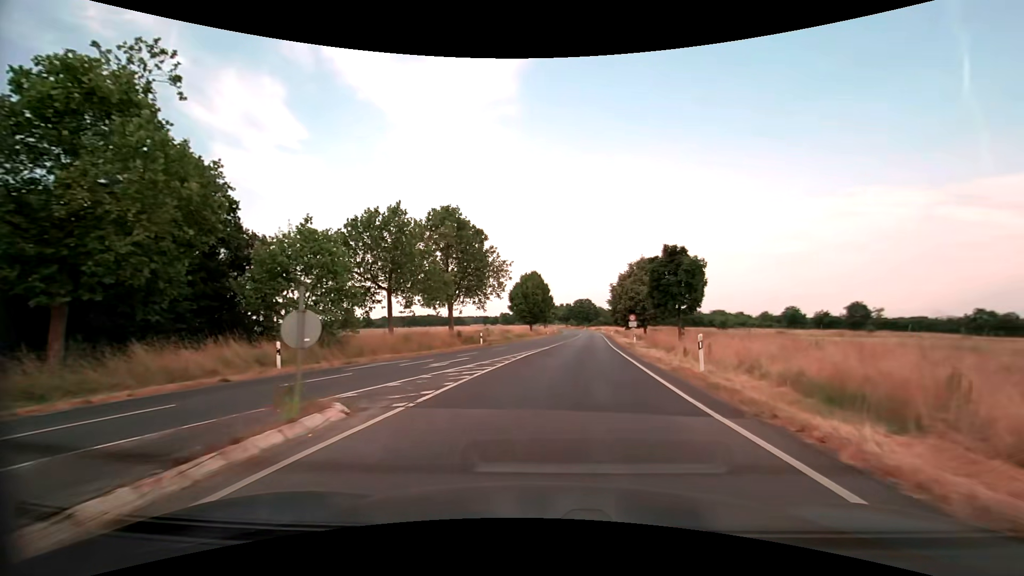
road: secondary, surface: asphalt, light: Day
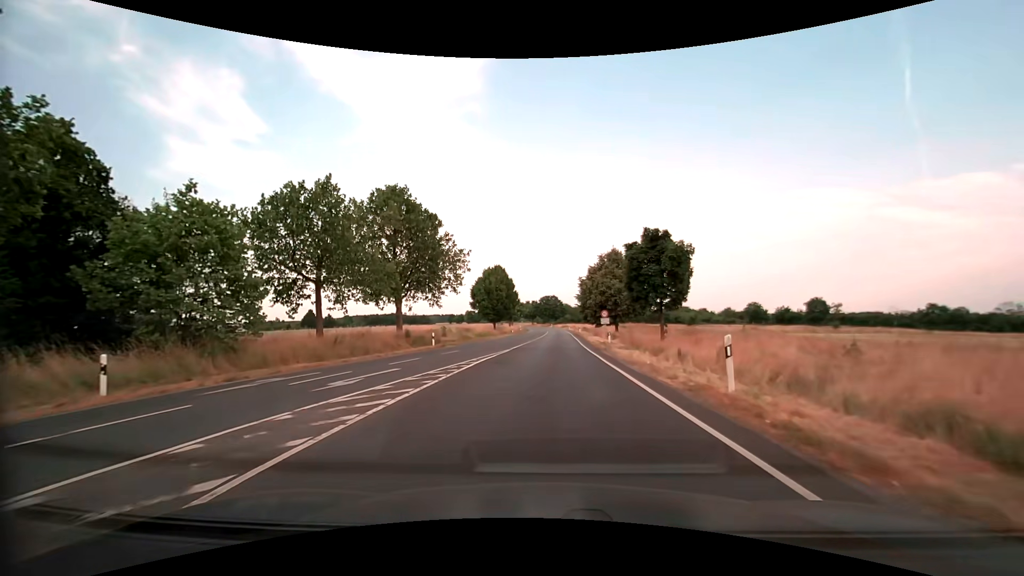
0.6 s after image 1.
(+0.2, +5.6) m; +4°
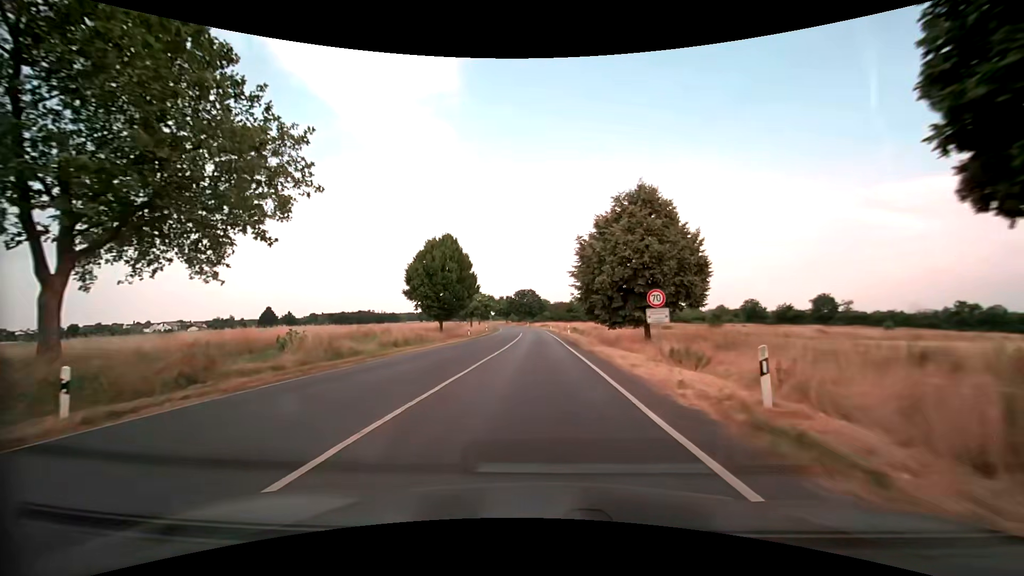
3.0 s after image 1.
(+0.6, +26.5) m; +3°
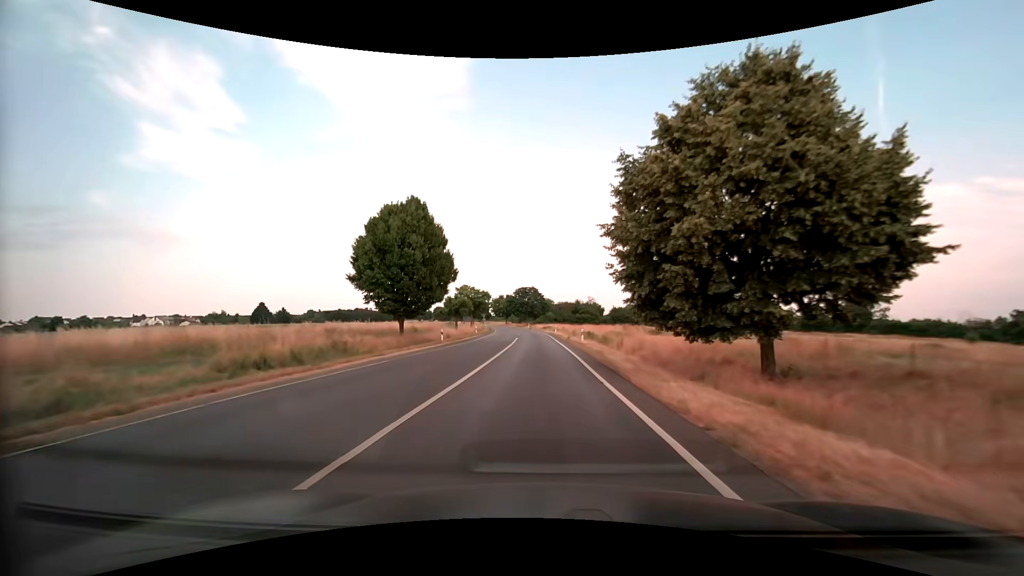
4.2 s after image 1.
(0.0, +15.5) m; 0°
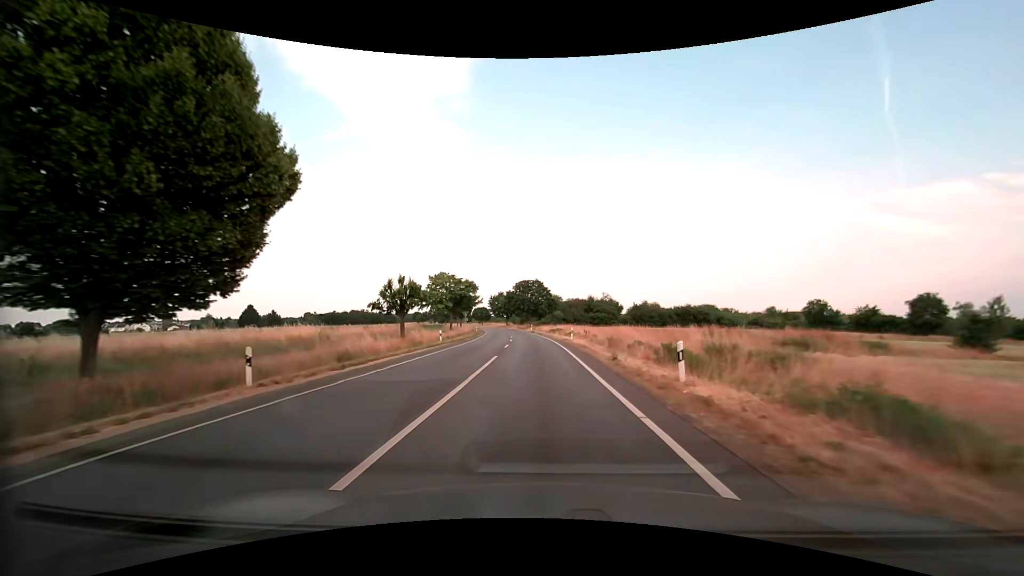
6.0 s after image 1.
(-0.1, +25.8) m; -1°
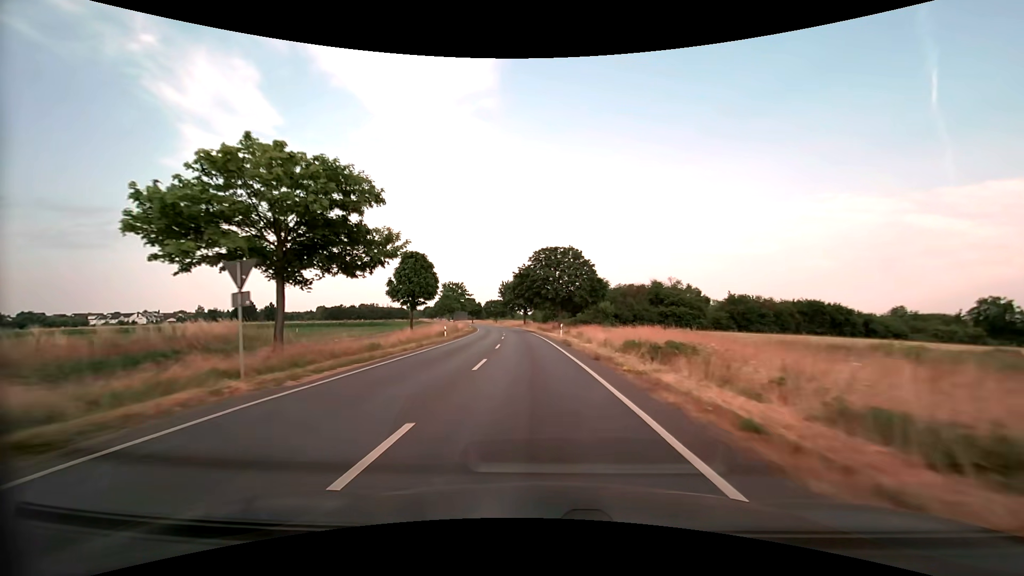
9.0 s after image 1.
(-1.2, +48.1) m; -3°
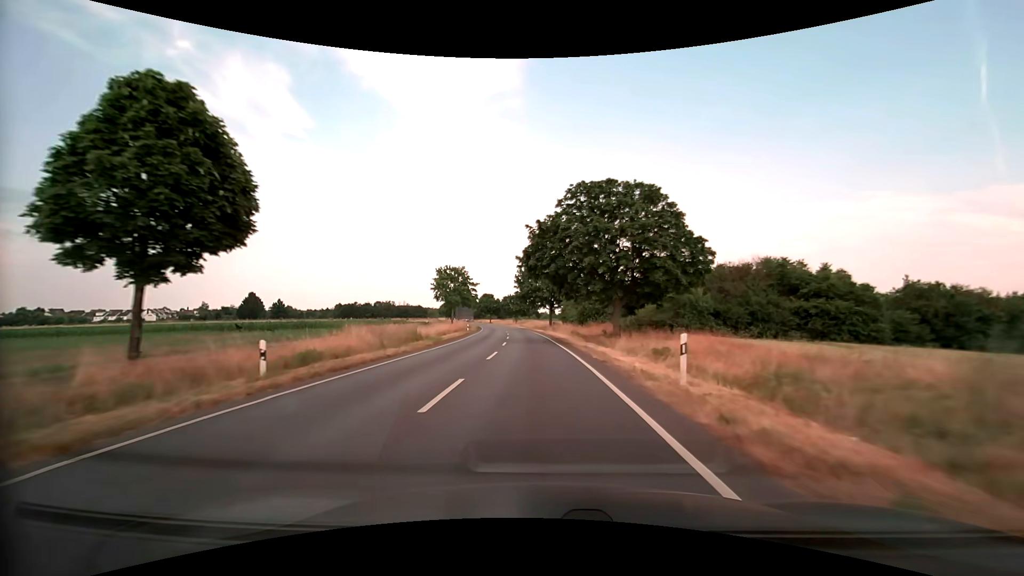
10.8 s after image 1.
(-0.8, +31.1) m; -3°
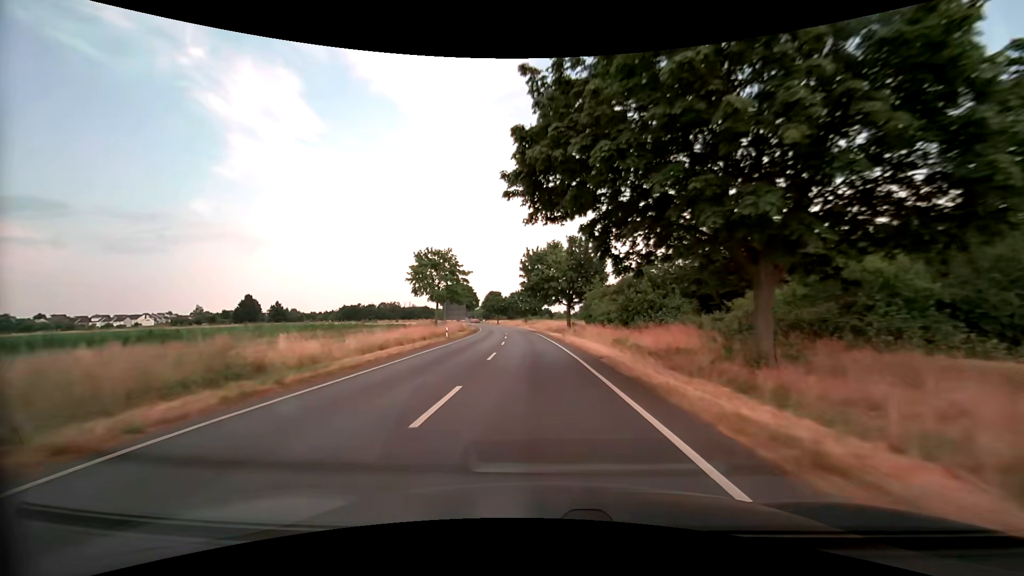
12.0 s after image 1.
(-0.3, +20.6) m; -2°
(0, +10) (0, +20) (-1, +30) (-1, +40) (-2, +50) (-3, +60) (-4, +70) (-5, +80) (-6, +90) (-7, +100) m
